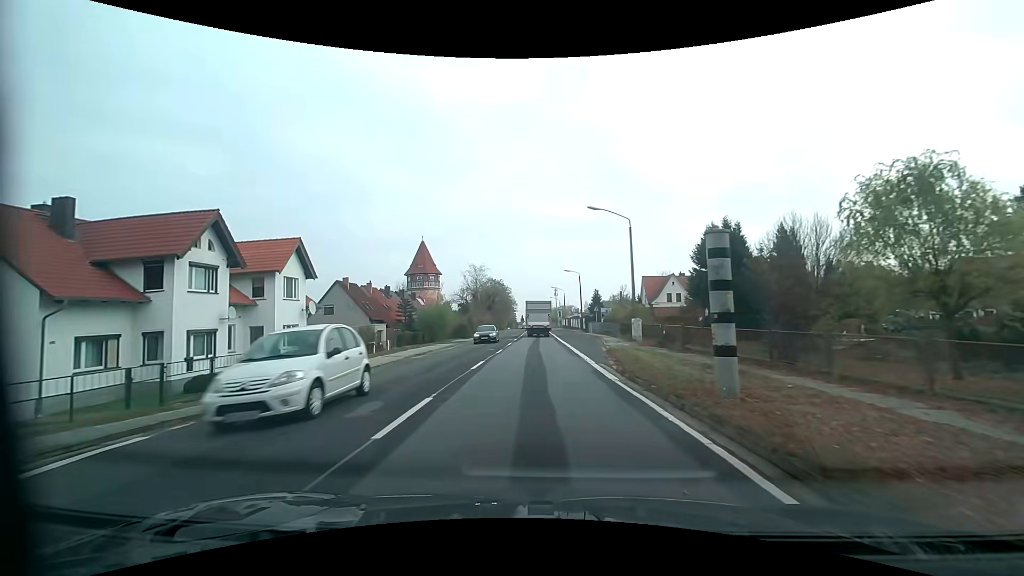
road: primary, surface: asphalt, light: Day
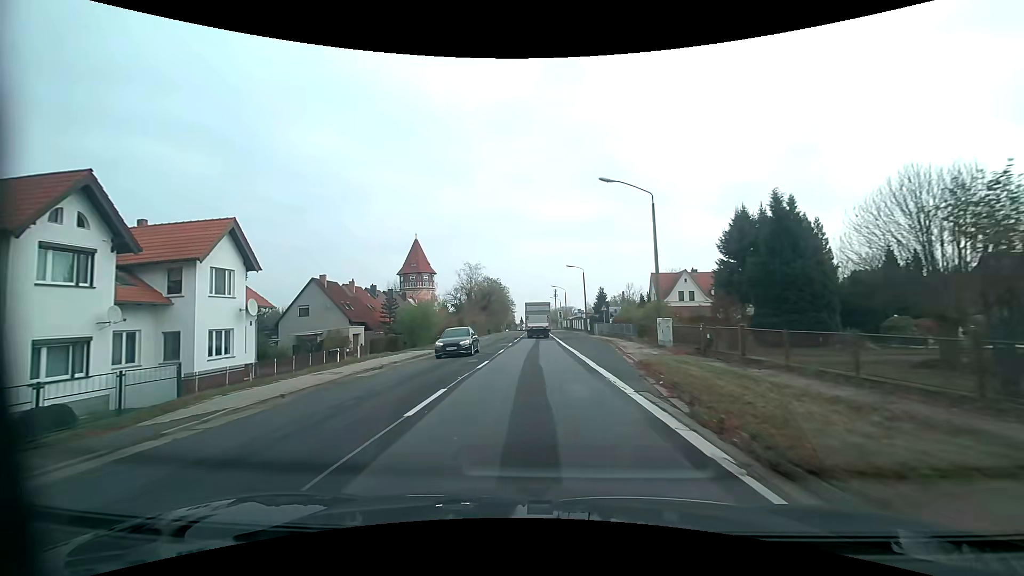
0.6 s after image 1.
(0.0, +7.4) m; 0°
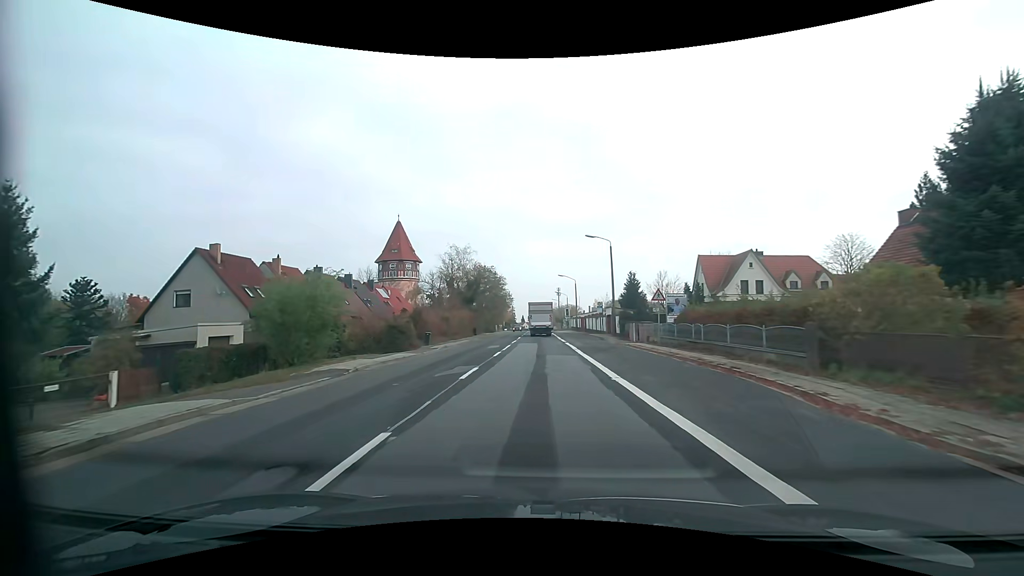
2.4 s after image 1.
(-0.1, +22.4) m; -1°
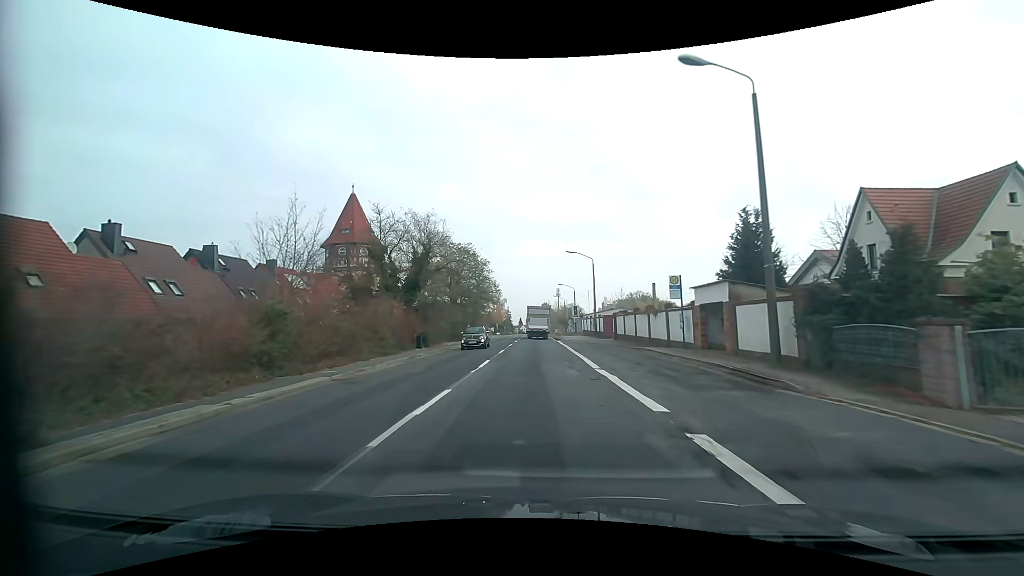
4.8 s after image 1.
(+0.2, +30.2) m; 0°
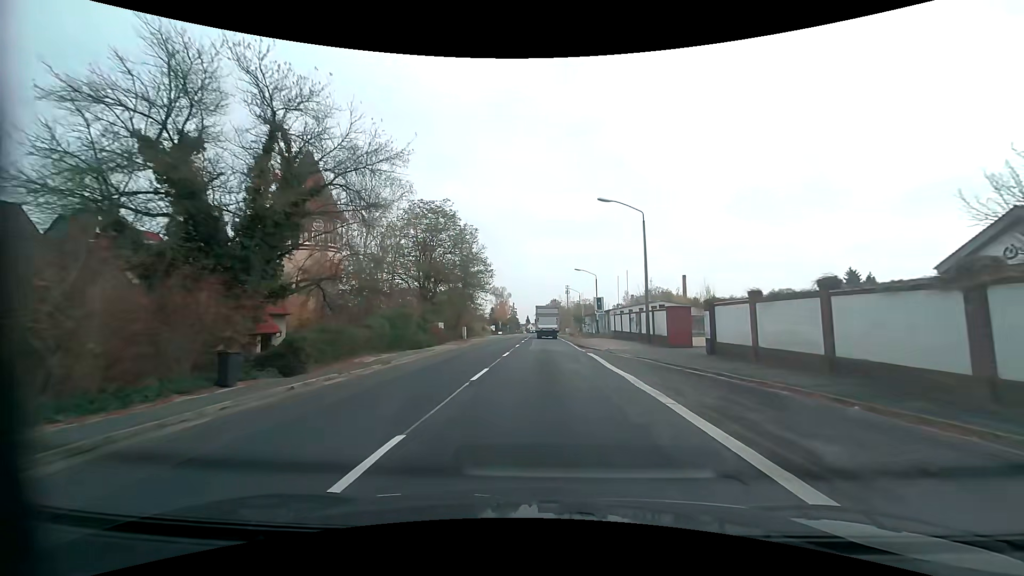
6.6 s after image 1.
(0.0, +22.8) m; 0°
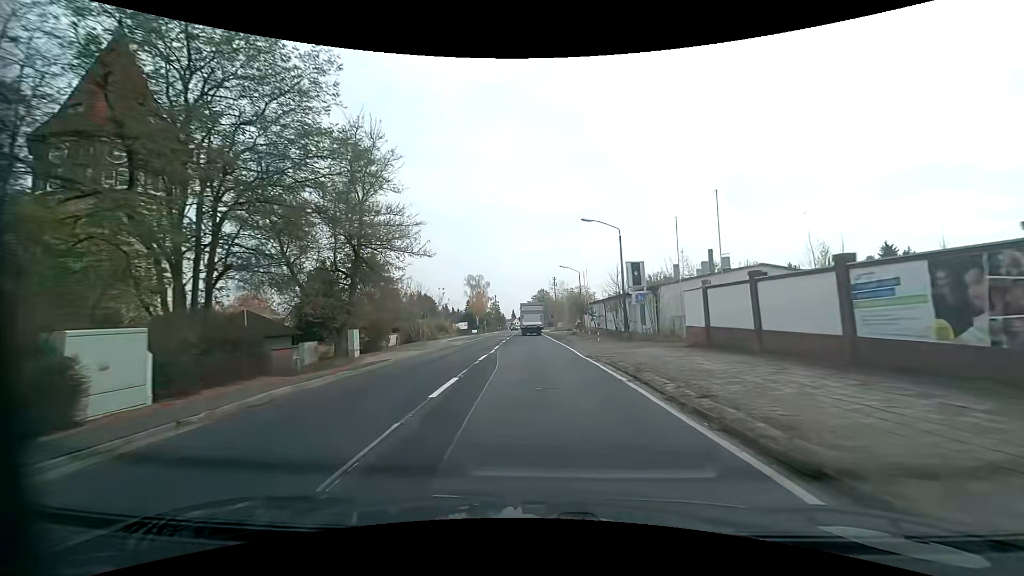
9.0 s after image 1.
(+0.3, +31.1) m; +2°
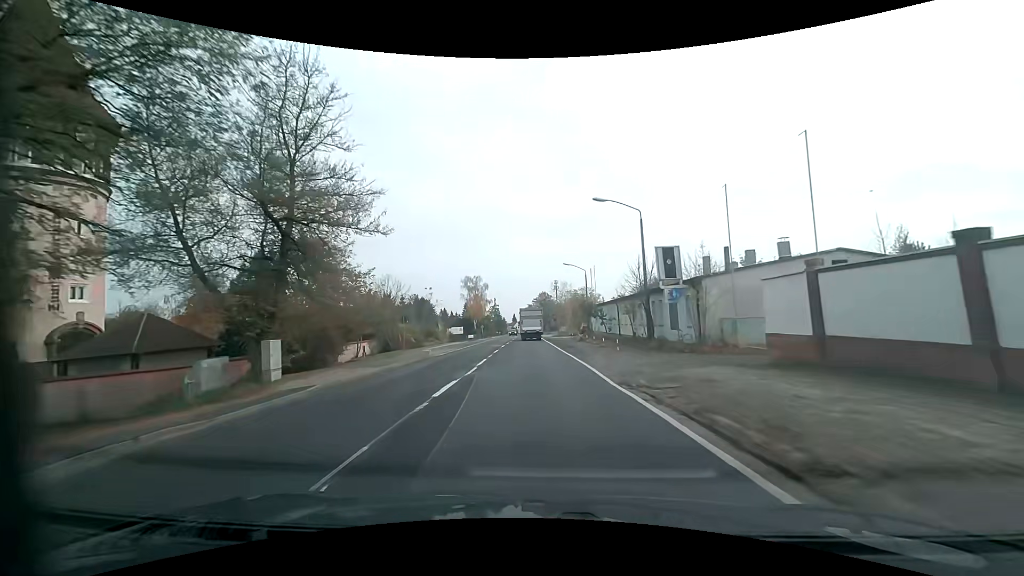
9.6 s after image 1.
(-0.1, +8.0) m; -1°
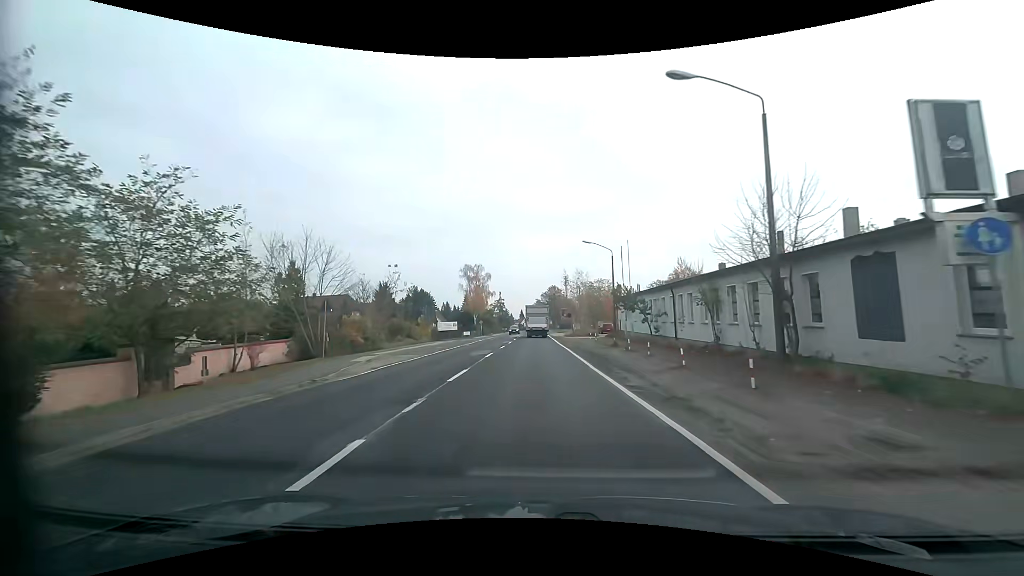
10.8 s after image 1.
(-0.1, +16.2) m; -2°
(0, +10) (0, +20) (0, +30) (0, +40) (0, +50) (0, +60) (0, +70) (0, +80) (0, +90) (0, +100) m
